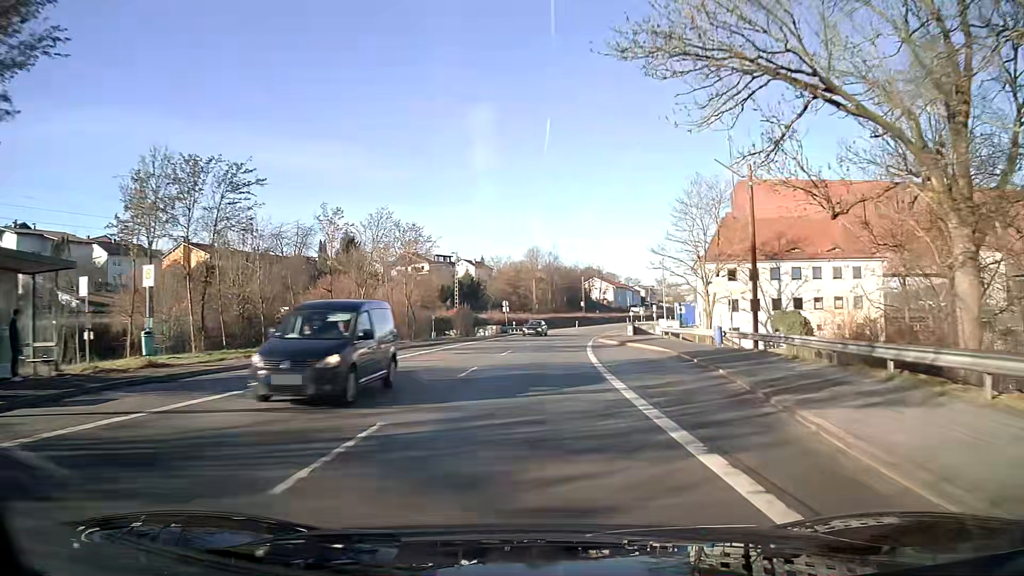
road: primary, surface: asphalt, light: Day
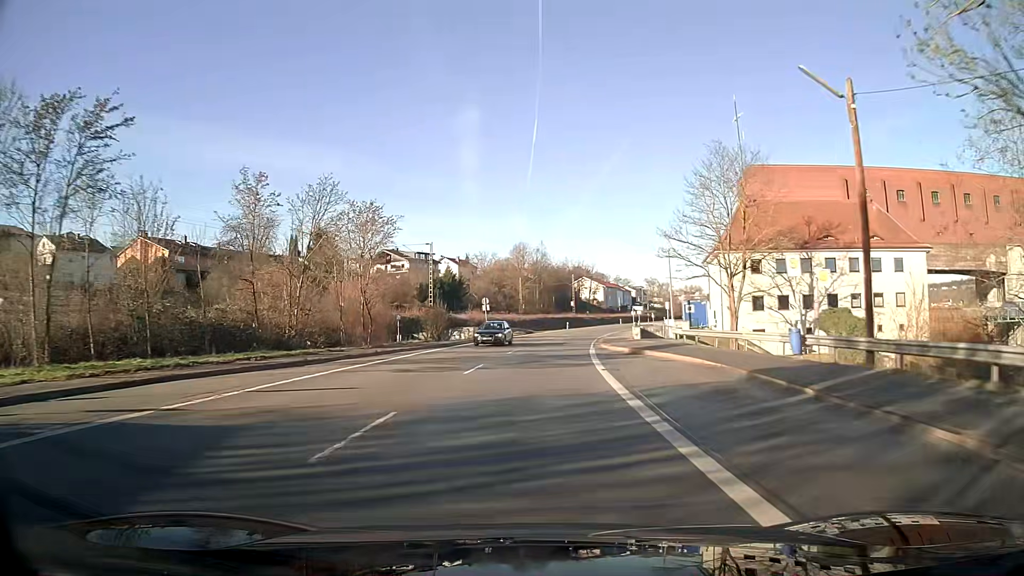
(+0.1, +10.9) m; +1°
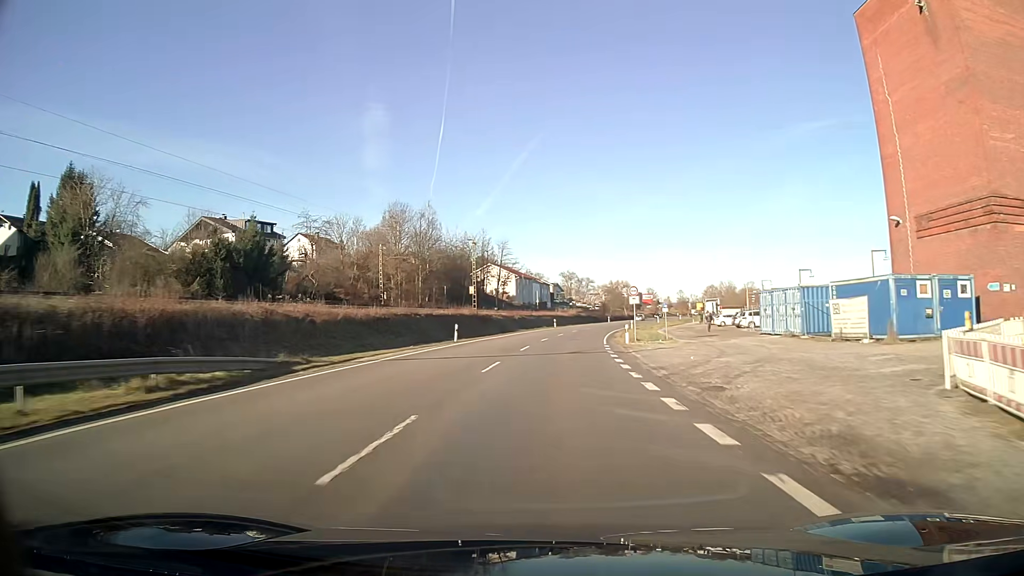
(+4.0, +61.3) m; +9°
